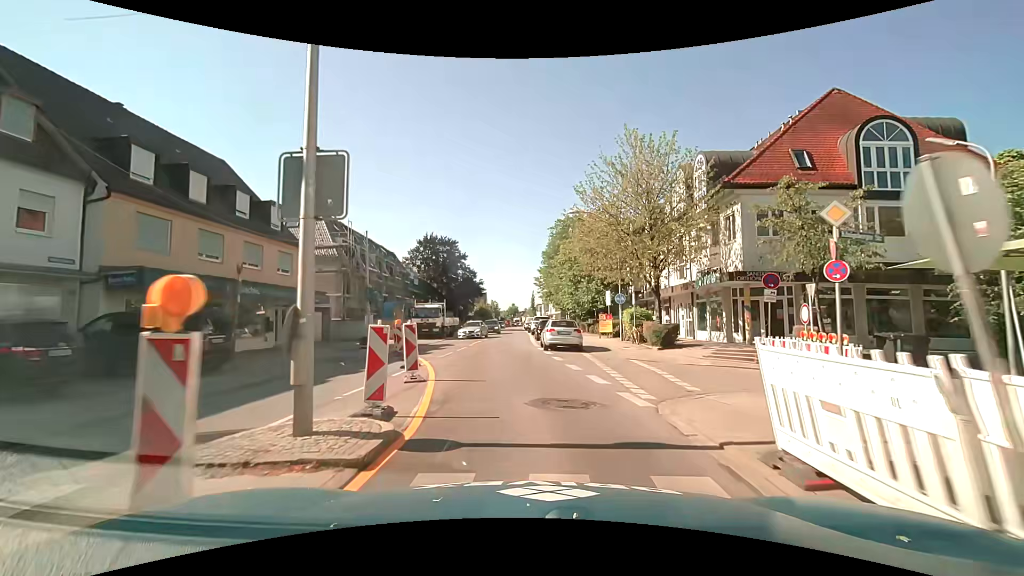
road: secondary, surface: asphalt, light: Day
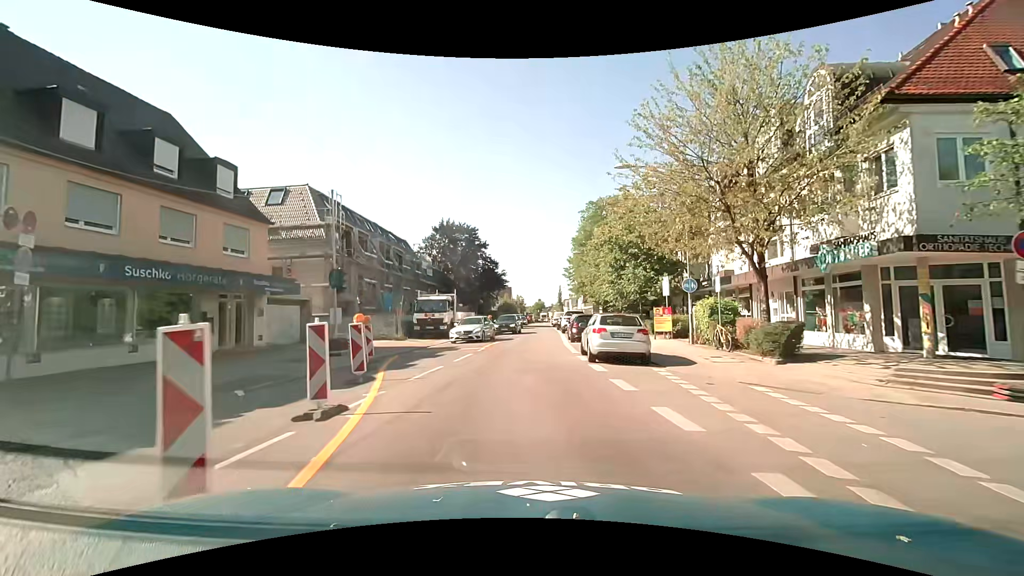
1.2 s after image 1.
(-0.1, +8.1) m; -2°
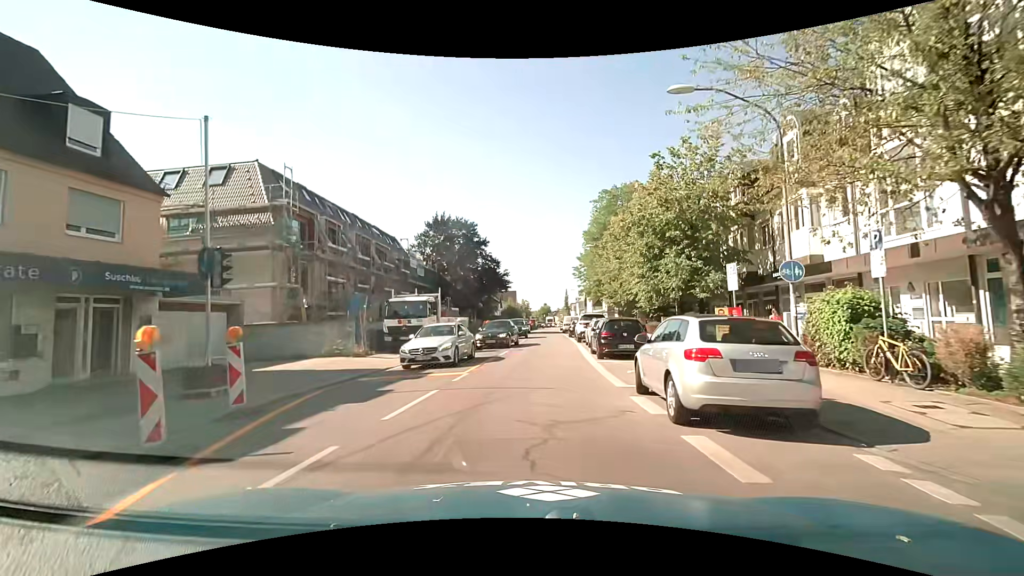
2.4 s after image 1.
(0.0, +7.8) m; 0°
(0, +10) (0, +20) (+1, +30) (+1, +40) (+1, +50) (+1, +60) (+1, +70) (+2, +80) (+2, +90) (+3, +100) m
